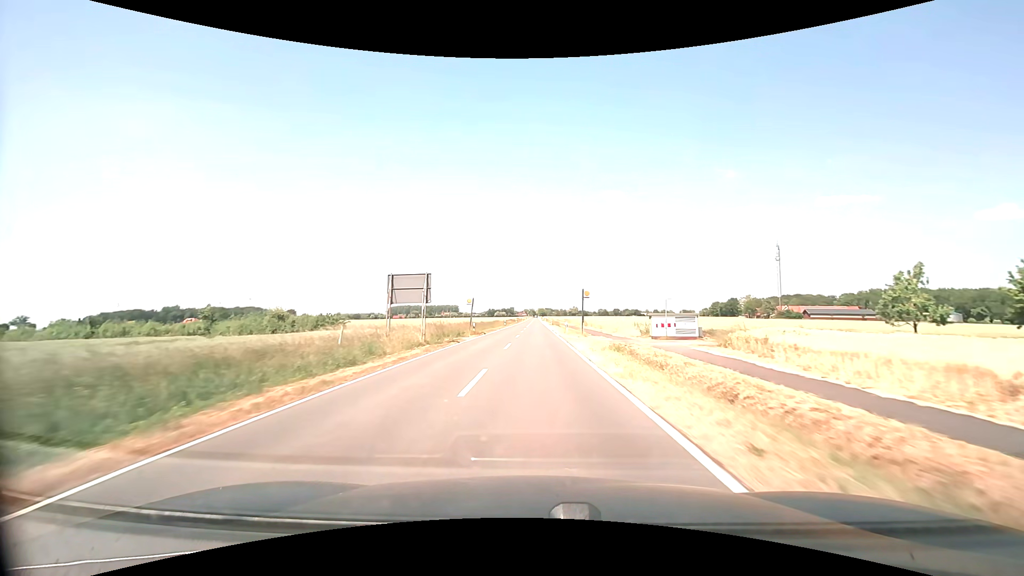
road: secondary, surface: asphalt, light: Day
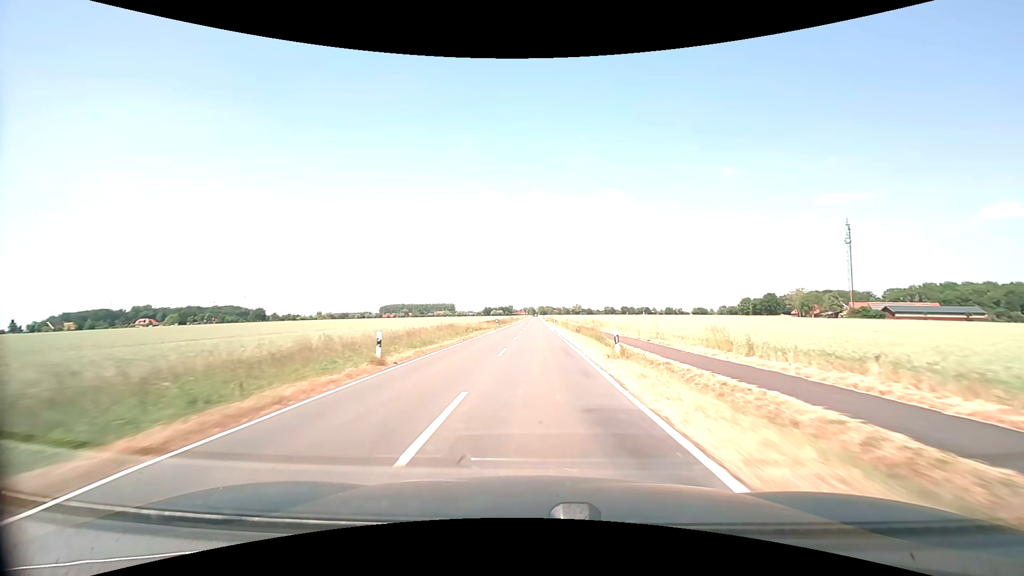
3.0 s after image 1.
(+0.2, +64.3) m; 0°
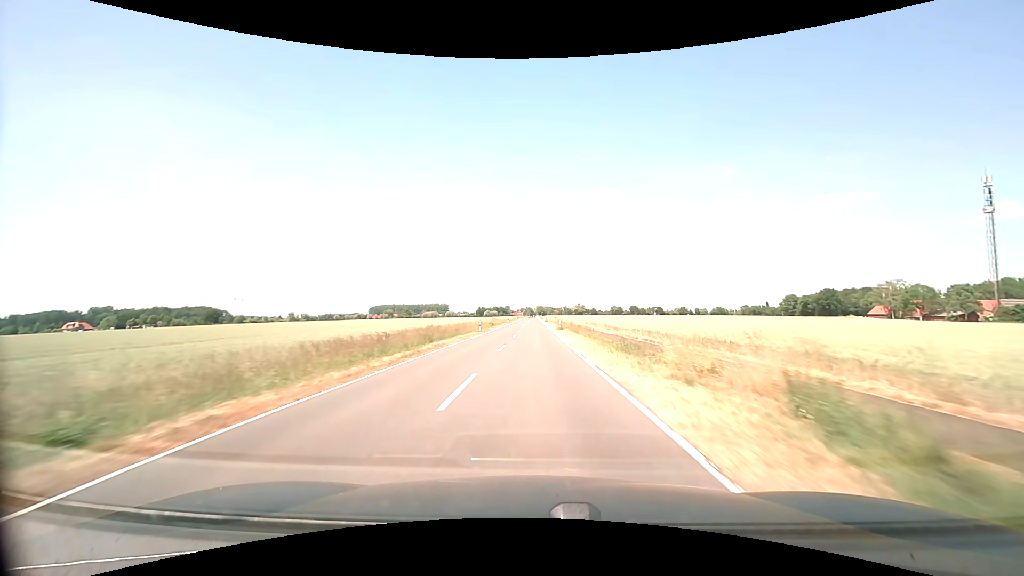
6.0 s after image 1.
(+0.3, +70.1) m; 0°
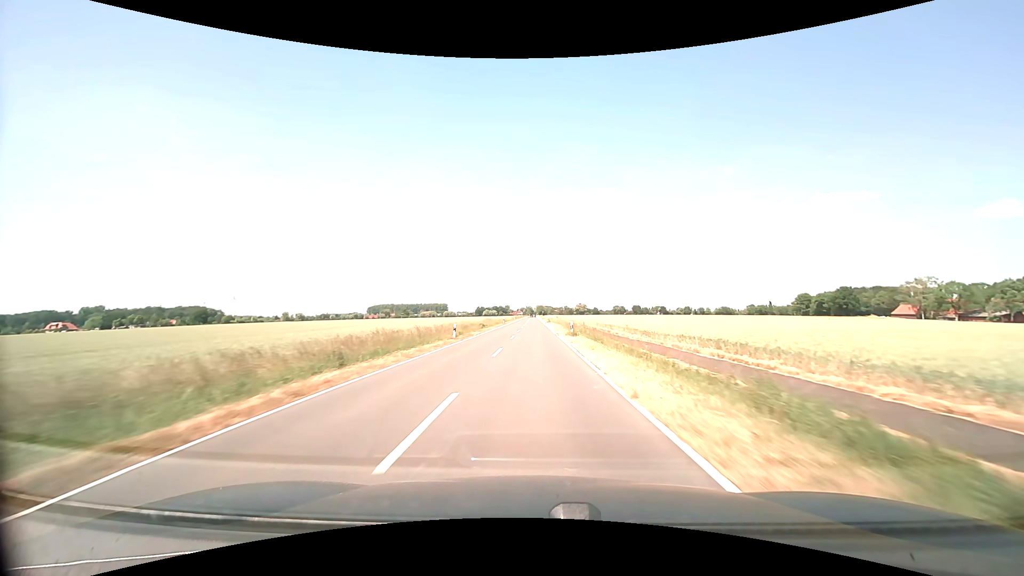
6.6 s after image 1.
(0.0, +14.6) m; 0°
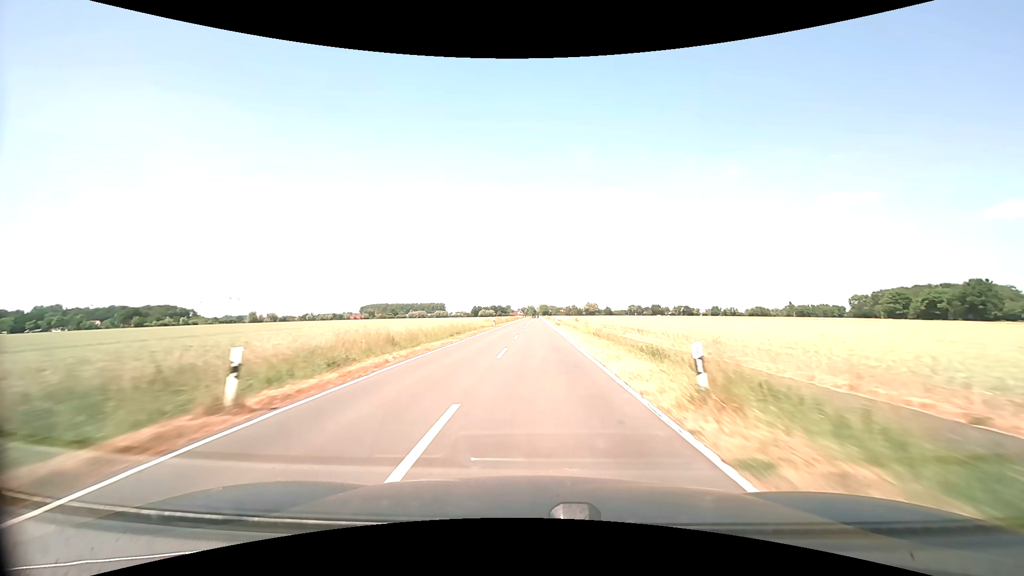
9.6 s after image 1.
(-0.3, +73.6) m; 0°
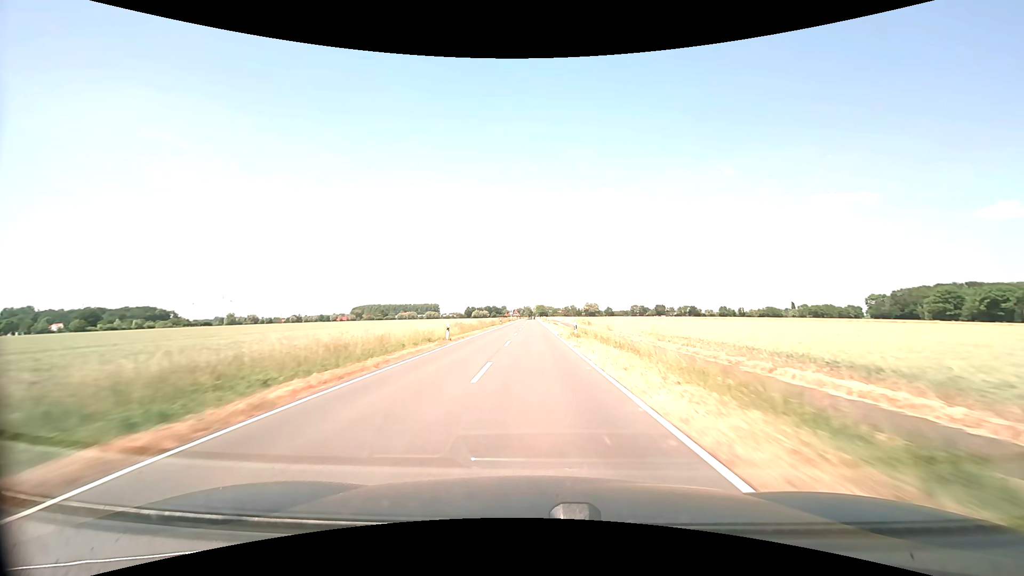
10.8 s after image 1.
(+0.1, +29.3) m; 0°
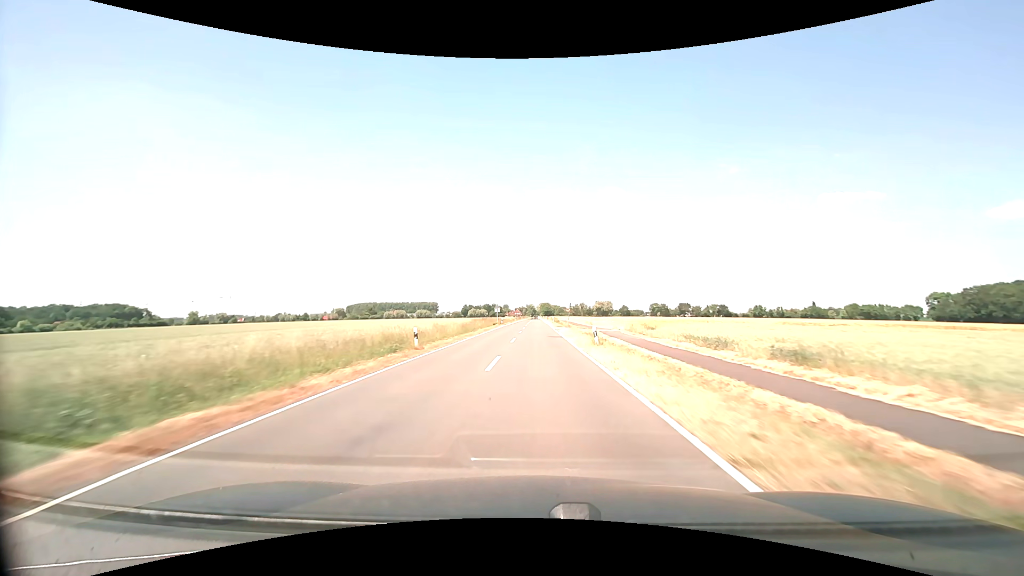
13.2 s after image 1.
(-0.3, +58.6) m; 0°
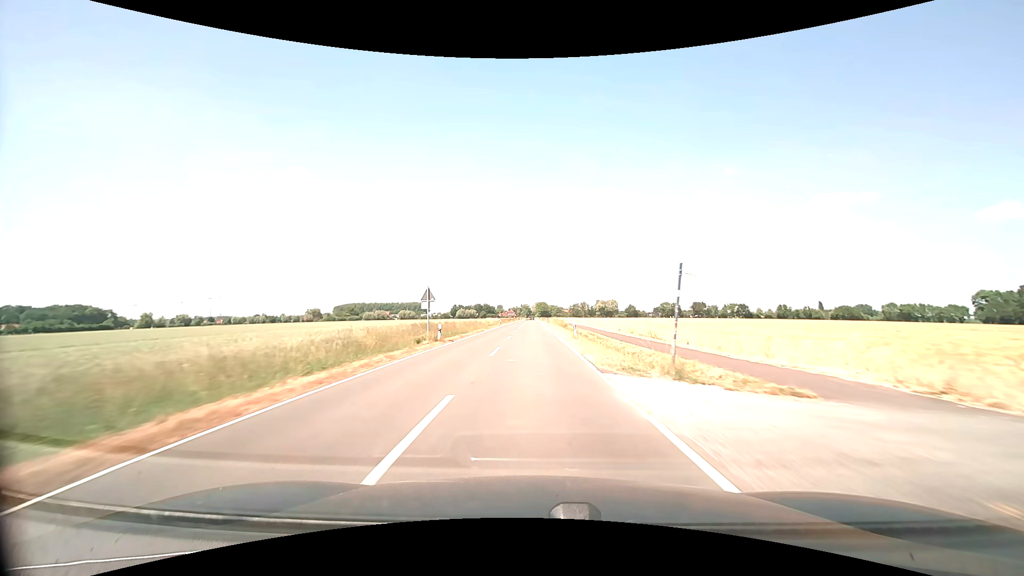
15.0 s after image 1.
(+0.2, +43.9) m; +1°
(0, +10) (0, +20) (0, +30) (0, +40) (0, +50) (0, +60) (0, +70) (0, +80) (0, +90) (0, +100) m
